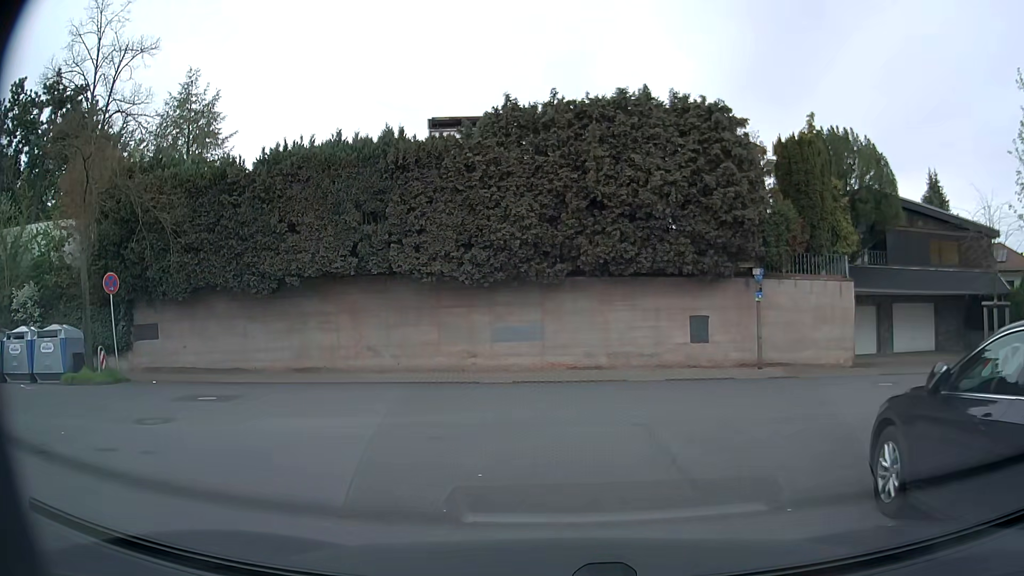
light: Day
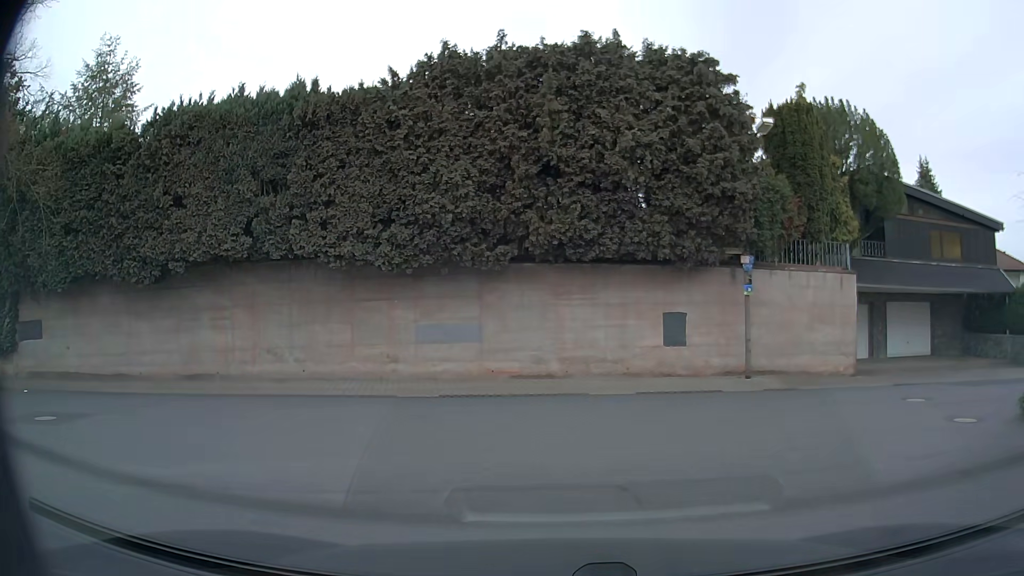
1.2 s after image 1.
(+0.1, +3.9) m; +3°
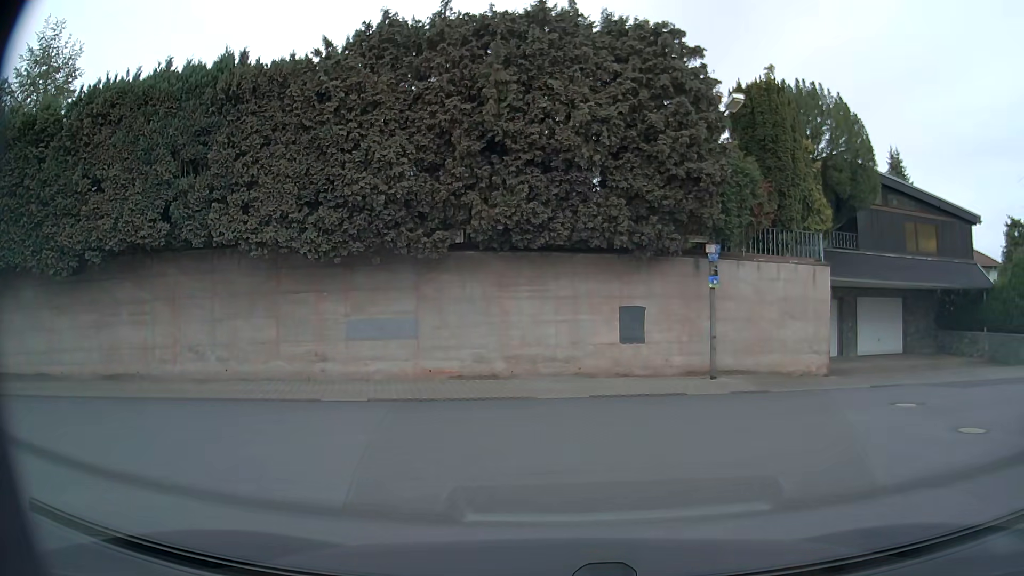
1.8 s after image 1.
(0.0, +1.5) m; +2°
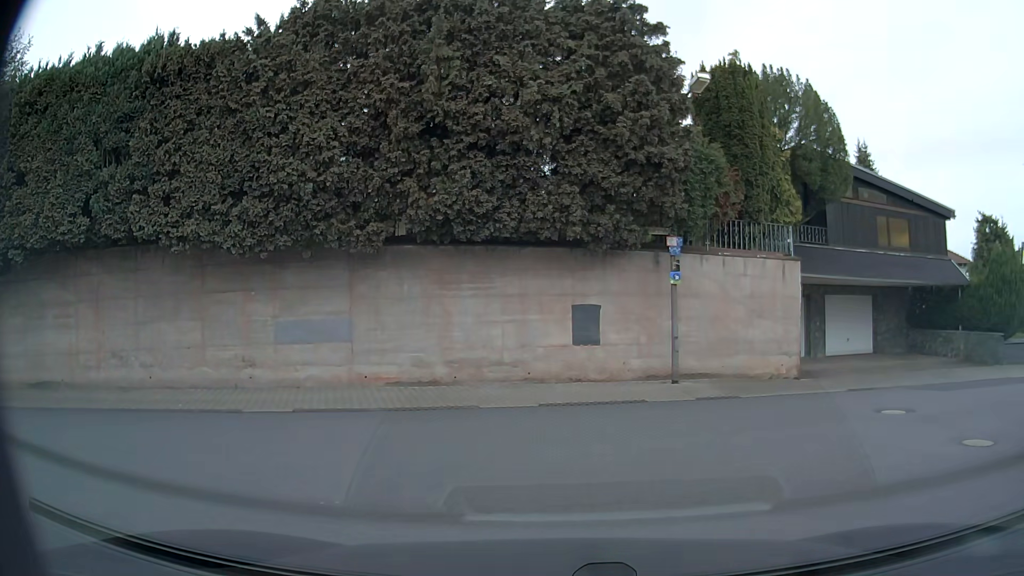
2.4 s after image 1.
(+0.1, +1.3) m; +6°
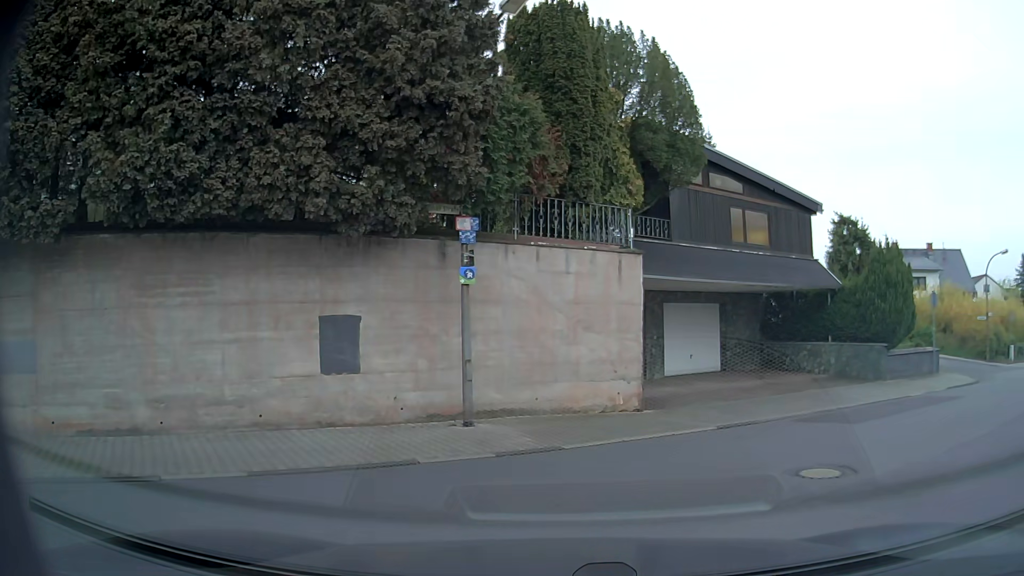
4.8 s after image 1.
(+0.6, +4.4) m; +14°
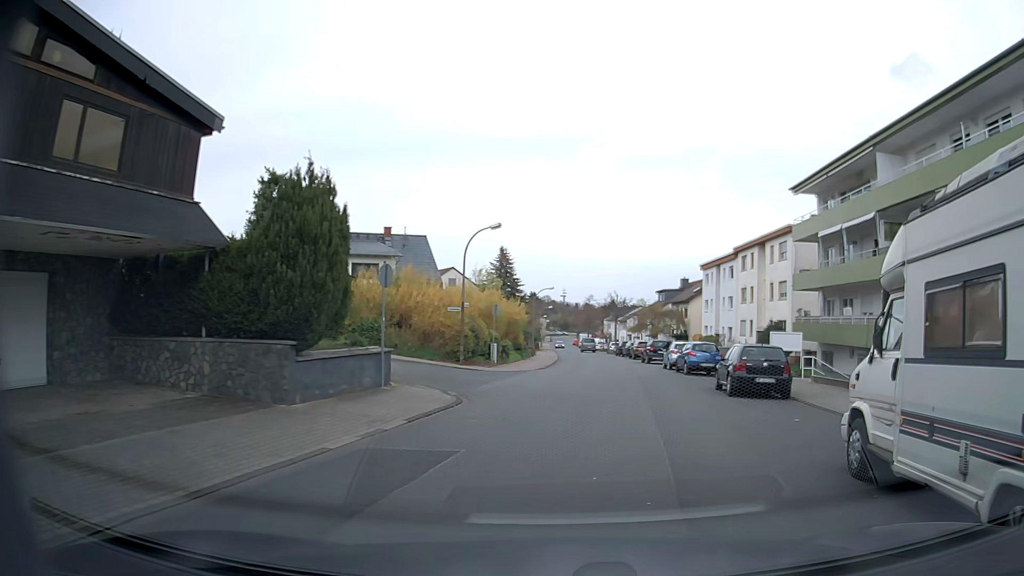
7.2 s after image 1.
(+3.8, +8.7) m; +47°
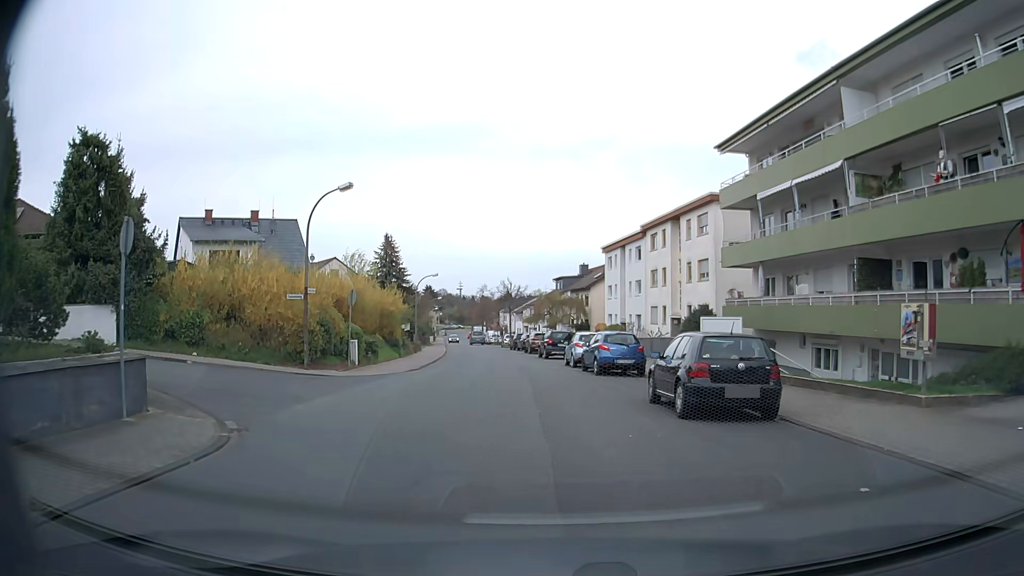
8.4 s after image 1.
(+0.8, +7.1) m; +10°
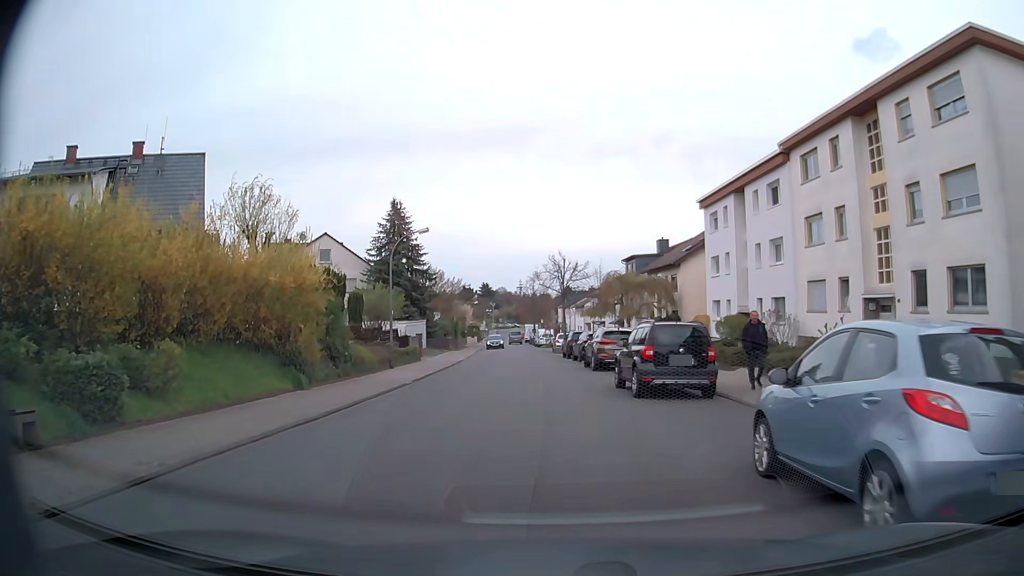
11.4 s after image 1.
(-0.8, +23.7) m; -6°
